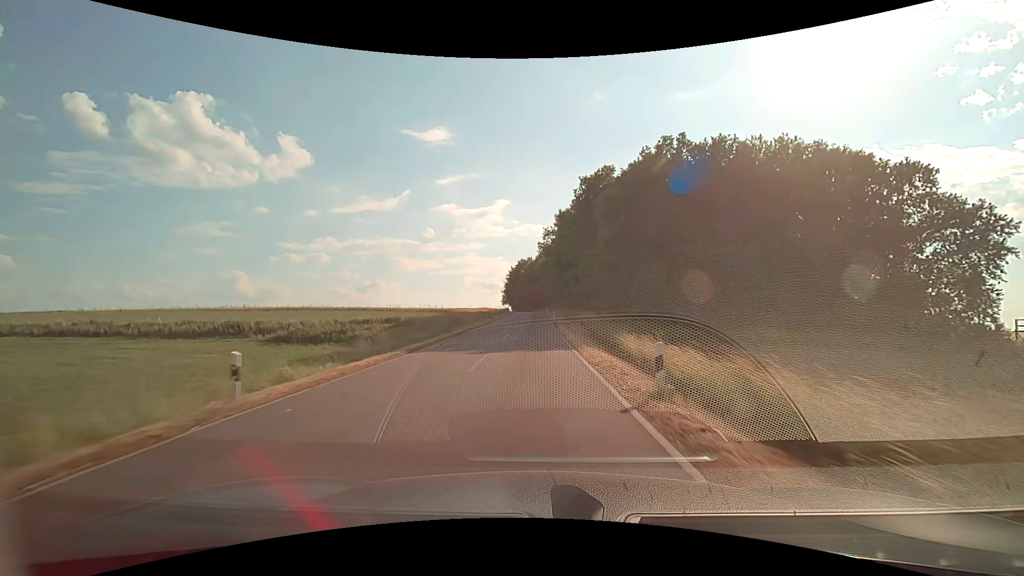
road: tertiary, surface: asphalt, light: Day
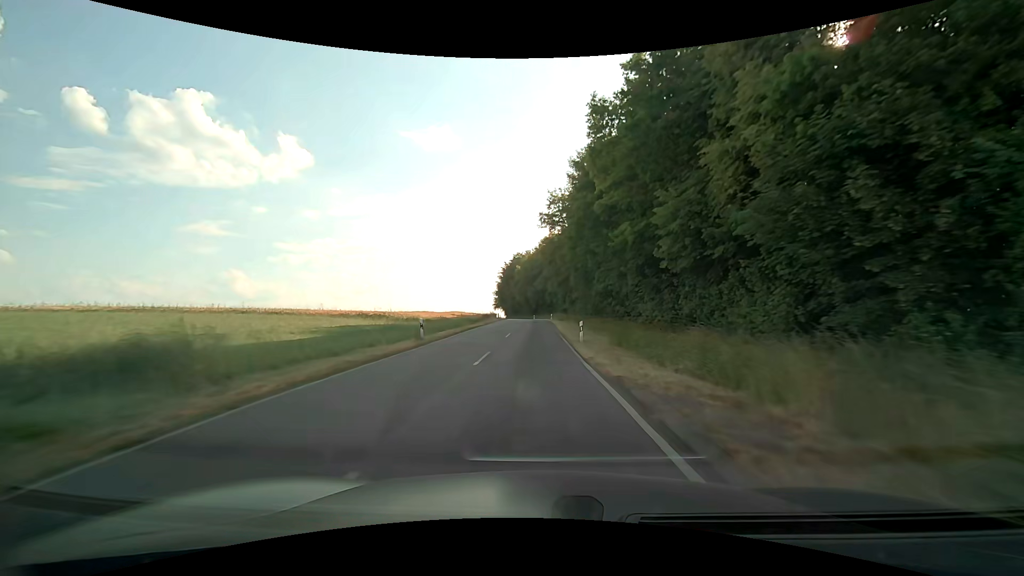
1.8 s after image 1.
(0.0, +35.3) m; 0°
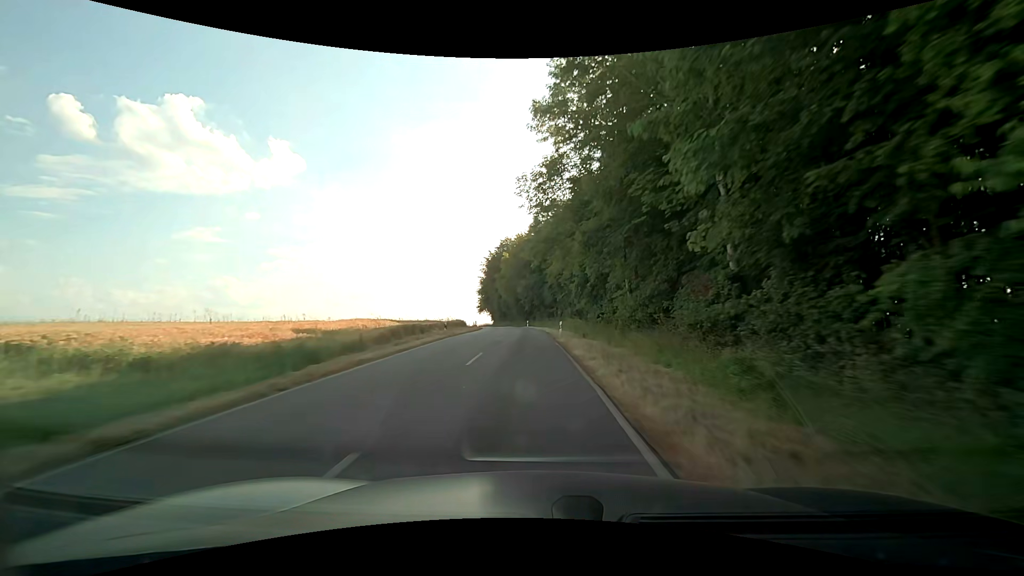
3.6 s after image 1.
(+0.4, +35.8) m; +1°
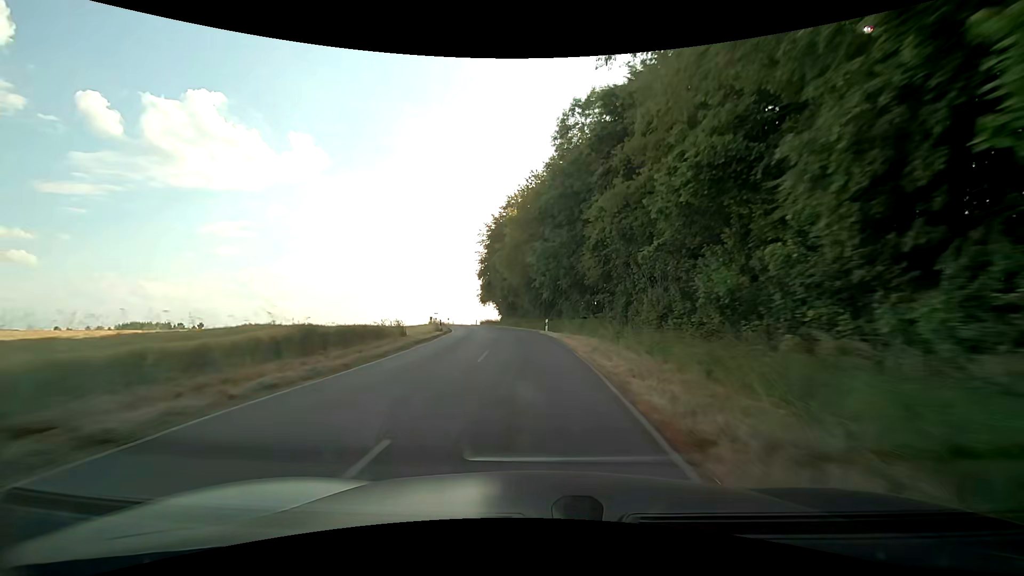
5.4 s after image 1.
(-0.5, +36.1) m; -2°
(0, +10) (-1, +20) (-1, +30) (-3, +40) (-5, +50) (-7, +59) (-9, +69) (-11, +79) (-13, +89) (-15, +99) m
